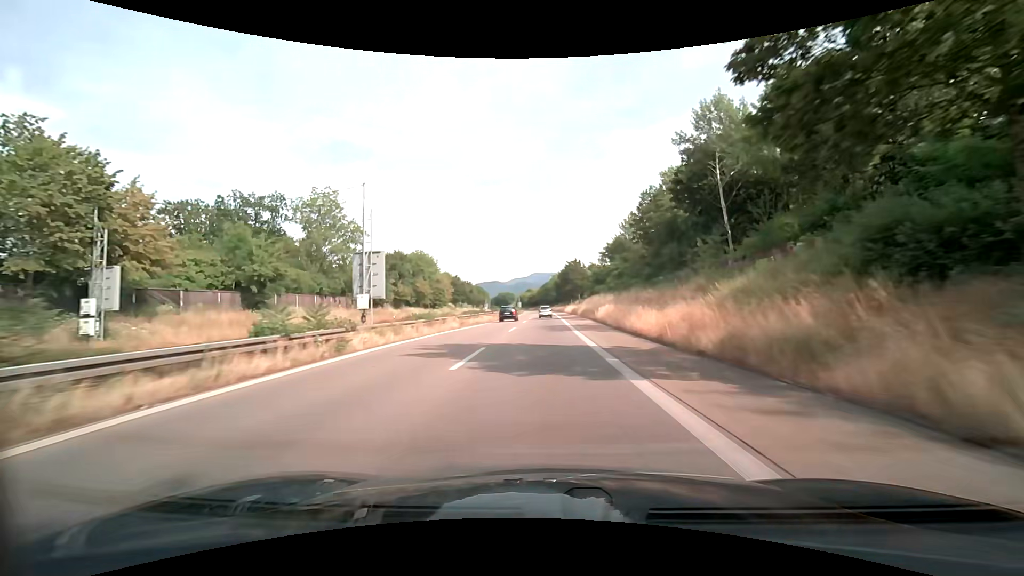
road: trunk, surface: asphalt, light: Day
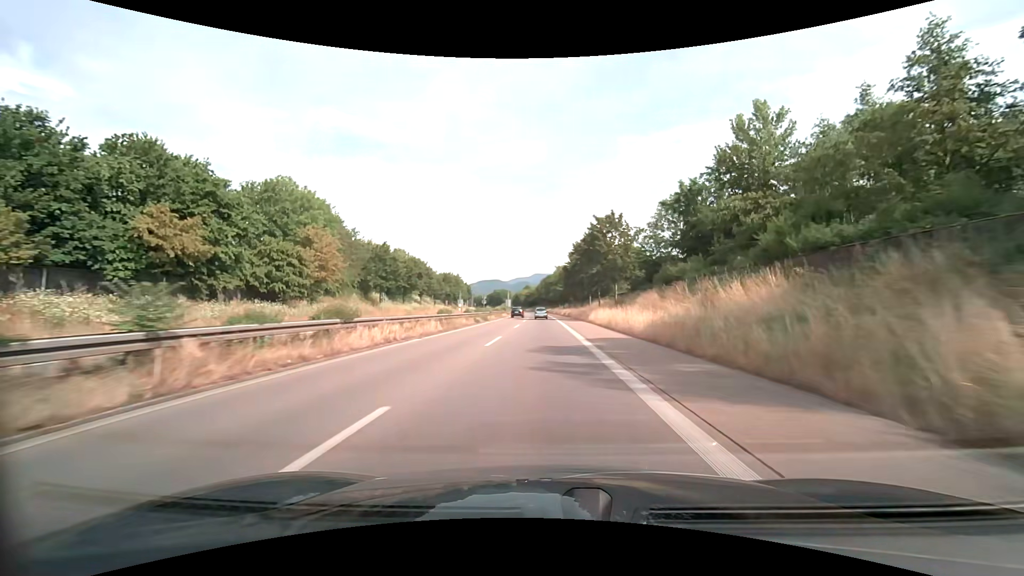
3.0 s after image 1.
(+0.3, +61.7) m; 0°
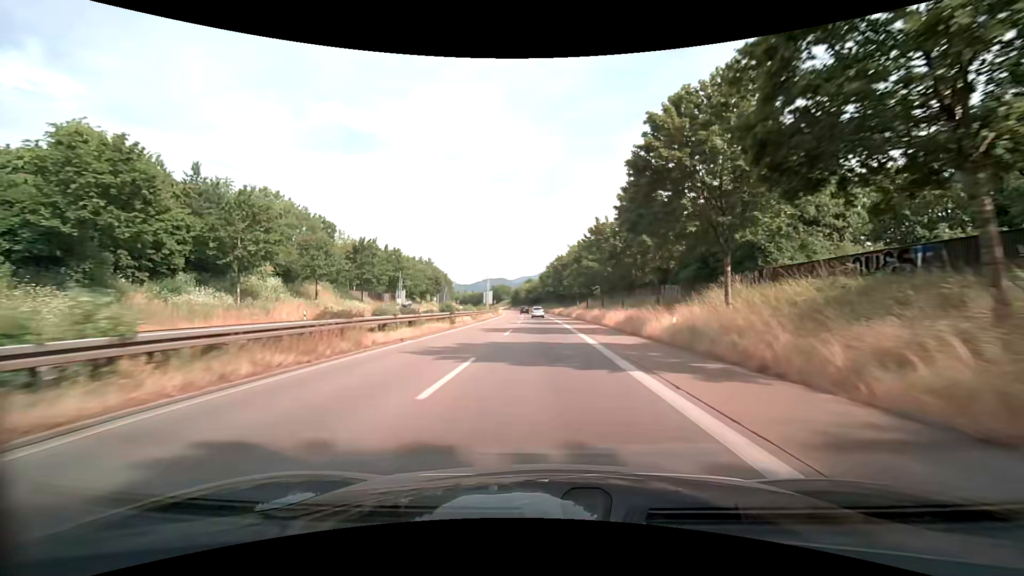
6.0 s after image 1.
(-0.6, +61.7) m; -1°
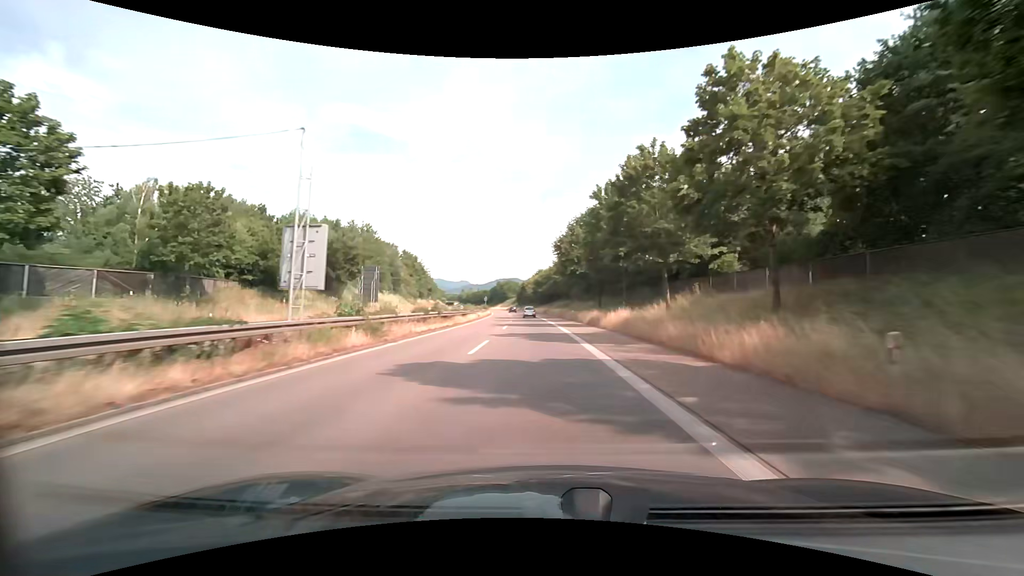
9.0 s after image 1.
(-0.6, +61.9) m; -1°
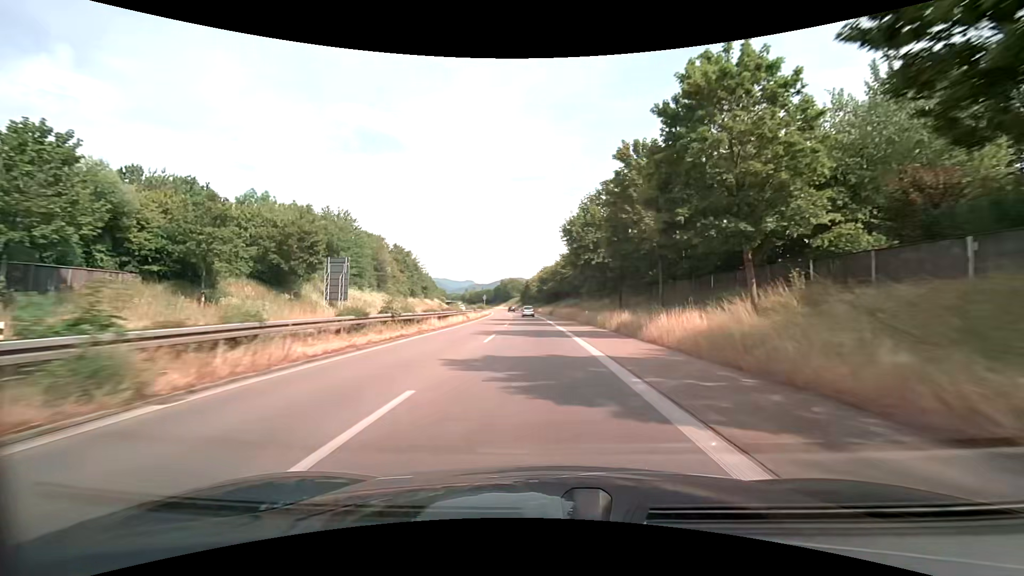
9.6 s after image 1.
(-0.1, +12.4) m; -1°
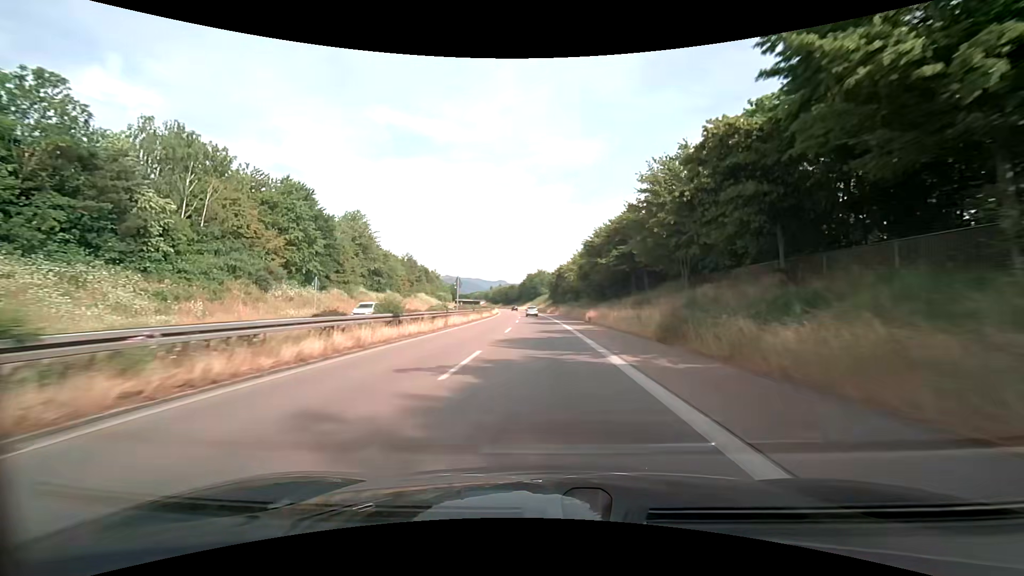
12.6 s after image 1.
(-2.1, +61.8) m; -4°
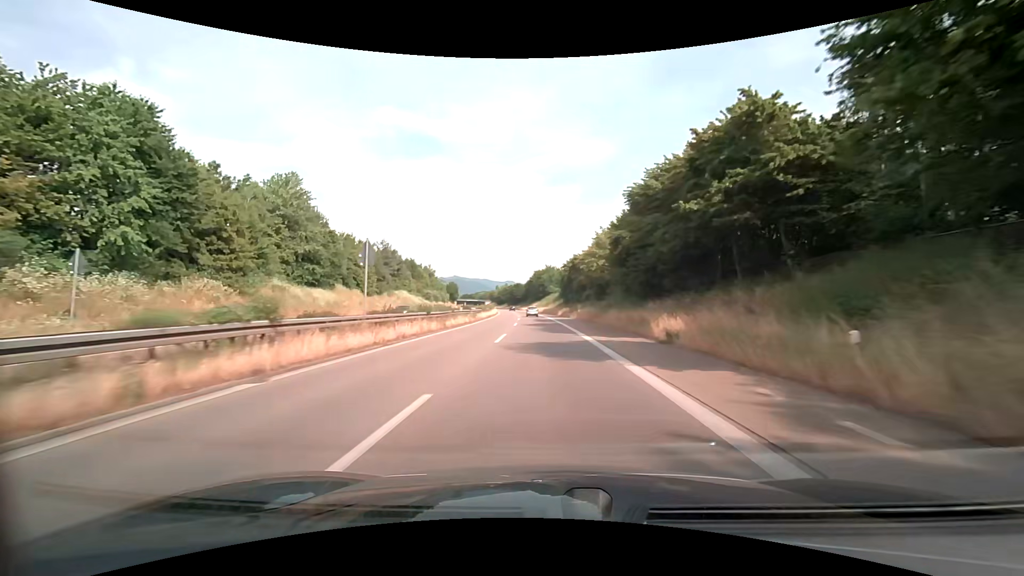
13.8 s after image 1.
(-0.2, +24.8) m; -1°
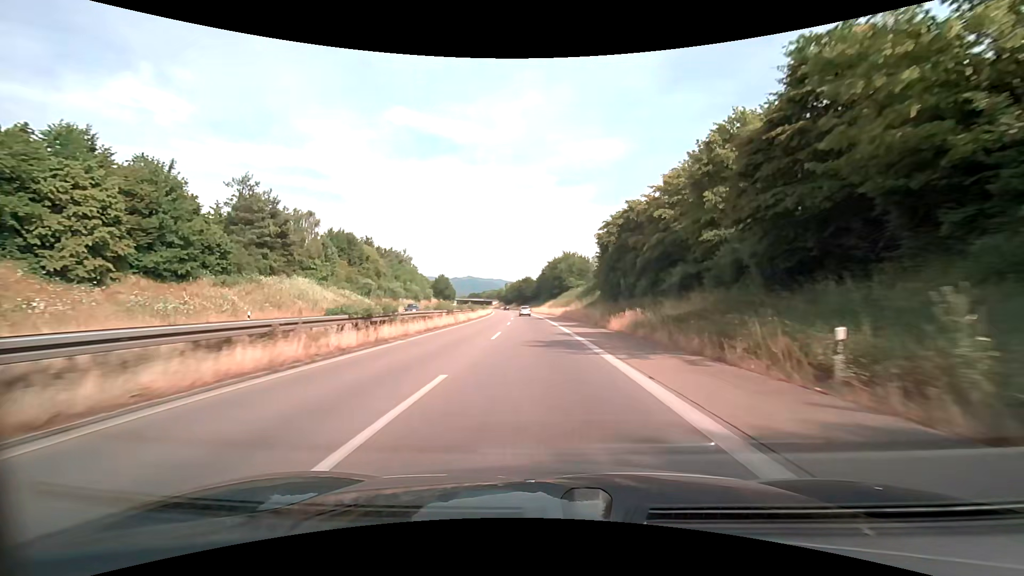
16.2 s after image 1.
(-0.5, +49.5) m; -1°
(0, +10) (0, +20) (0, +30) (-1, +40) (-1, +50) (-1, +60) (-2, +70) (-3, +80) (-3, +90) (-4, +100) m
